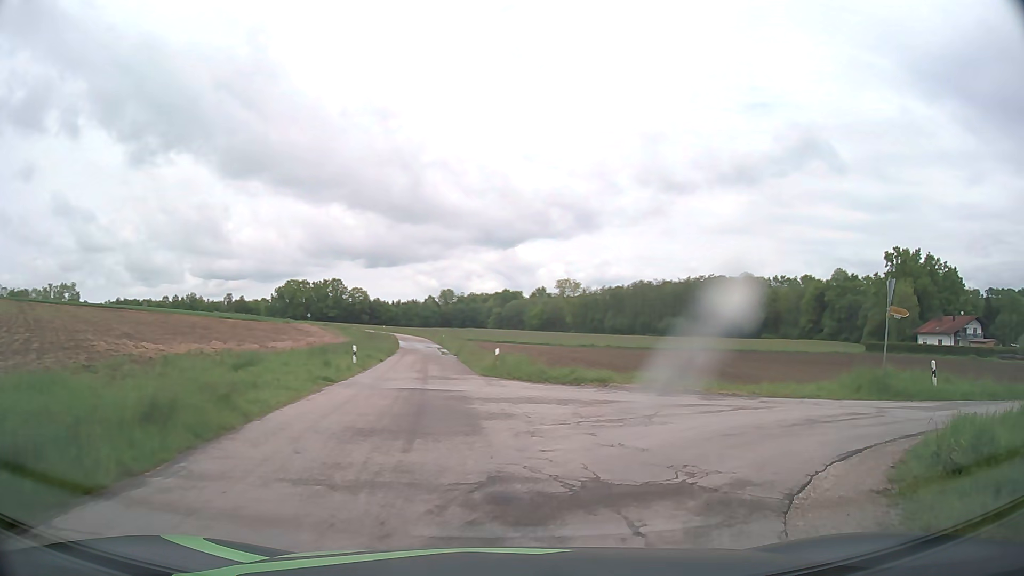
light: Day
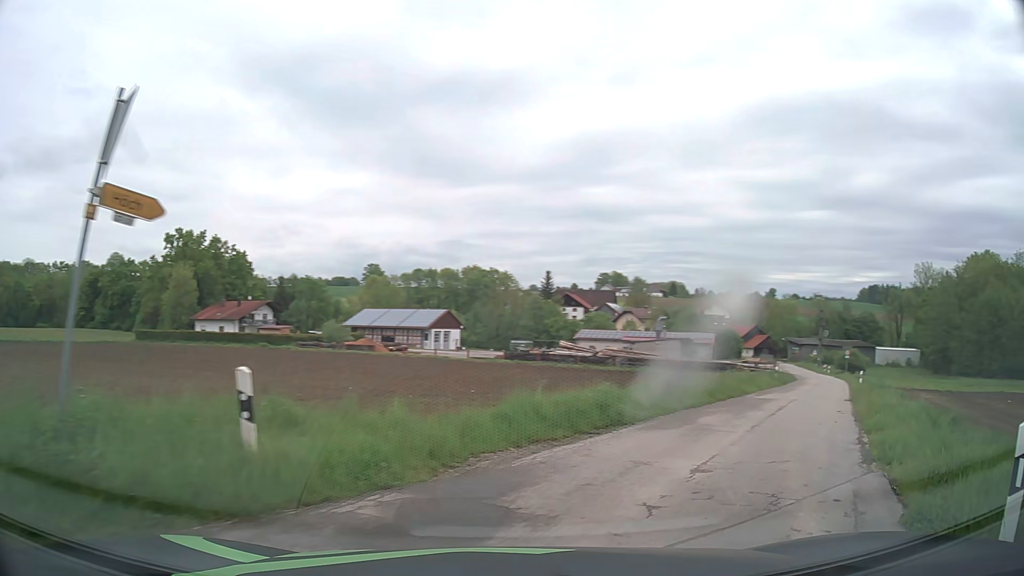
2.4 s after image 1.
(+6.8, +12.8) m; +61°
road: unclassified
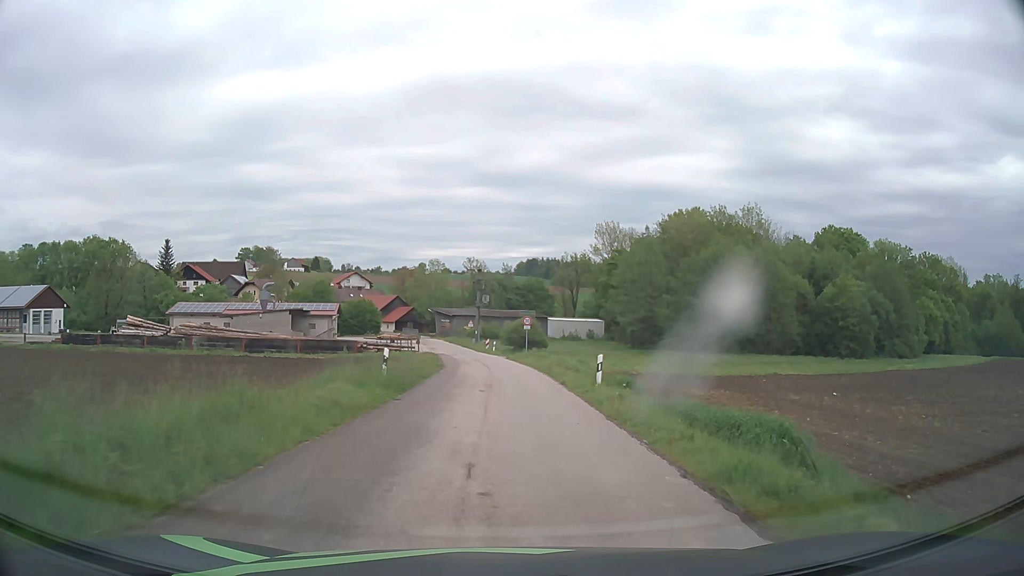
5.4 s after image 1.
(+11.1, +23.1) m; +32°
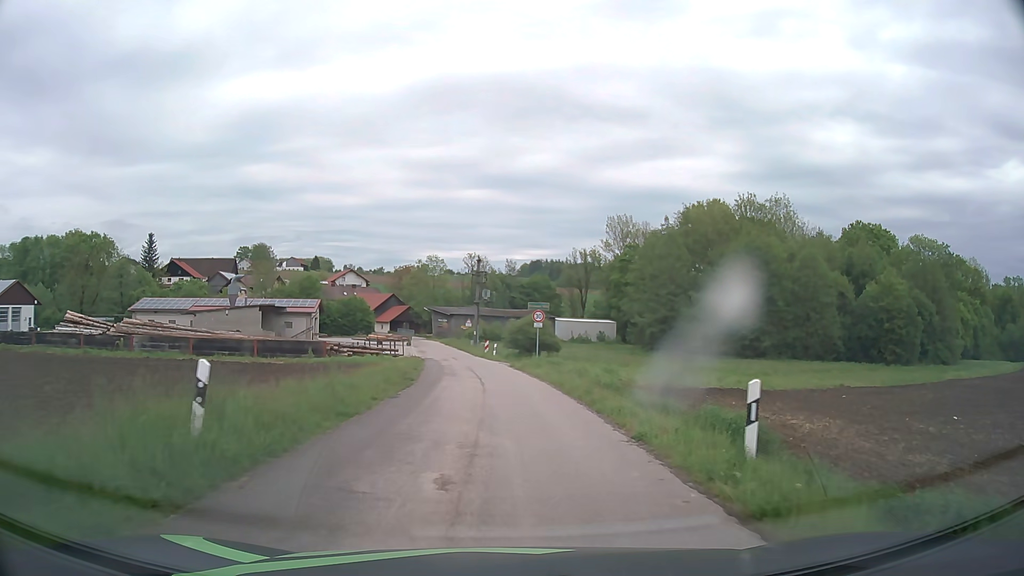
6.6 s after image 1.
(0.0, +11.6) m; 0°
(0, +10) (0, +20) (-1, +30) (-2, +40) (-4, +50) (-5, +60) (-7, +70) (-8, +79) (-10, +89) (-12, +99) m
